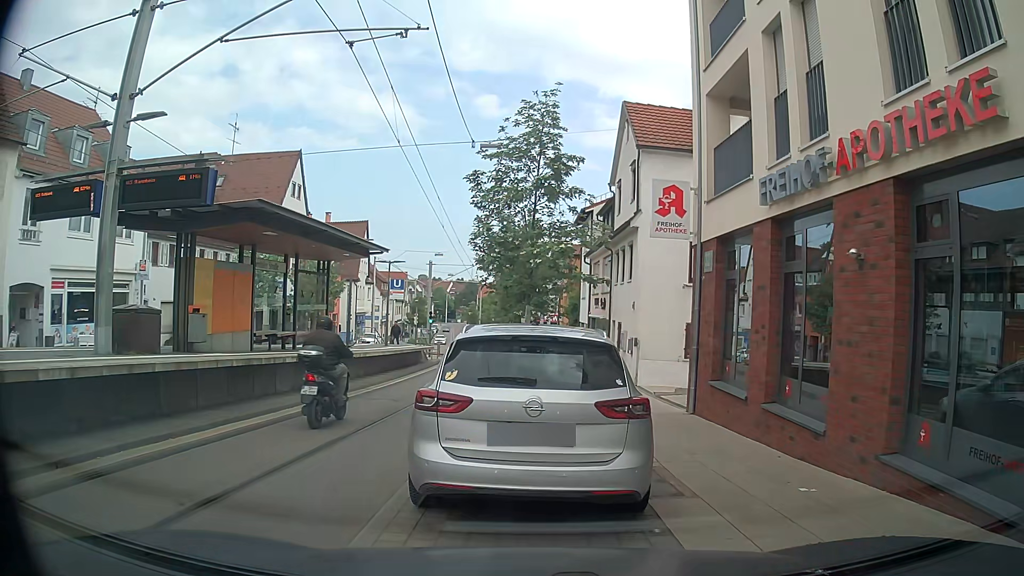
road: tertiary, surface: asphalt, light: Day
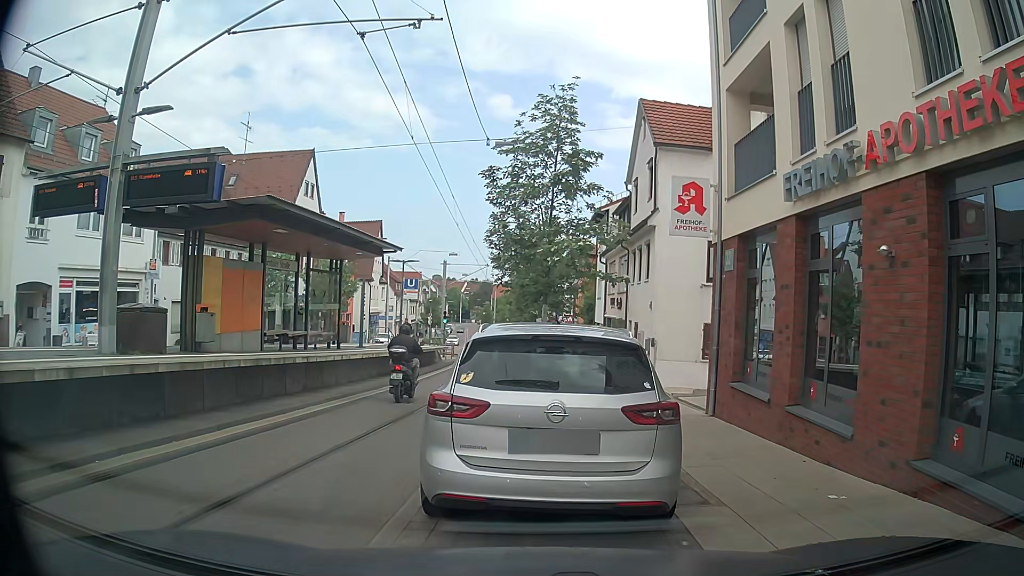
(0.0, +0.3) m; 0°
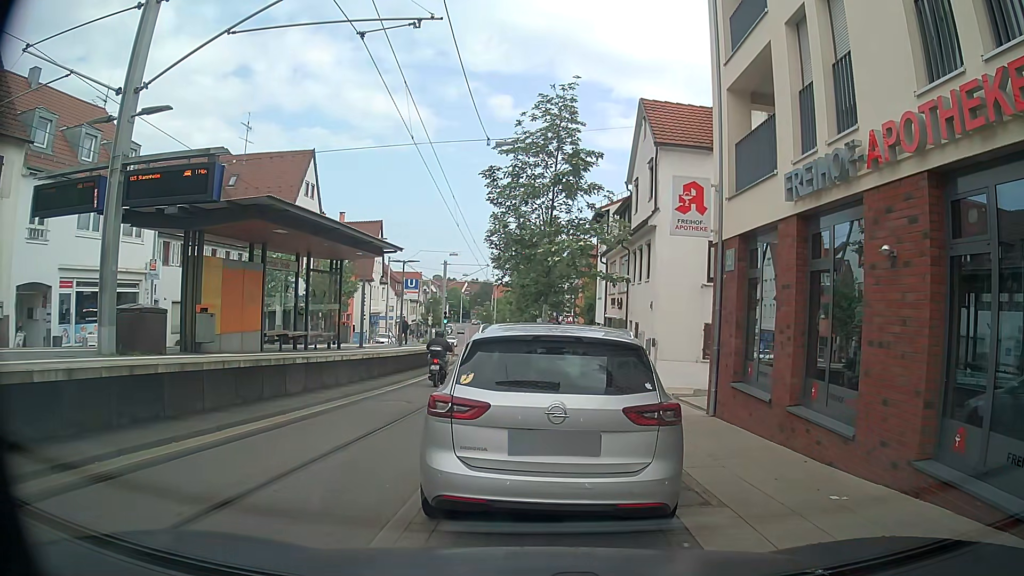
(0.0, +0.1) m; 0°
